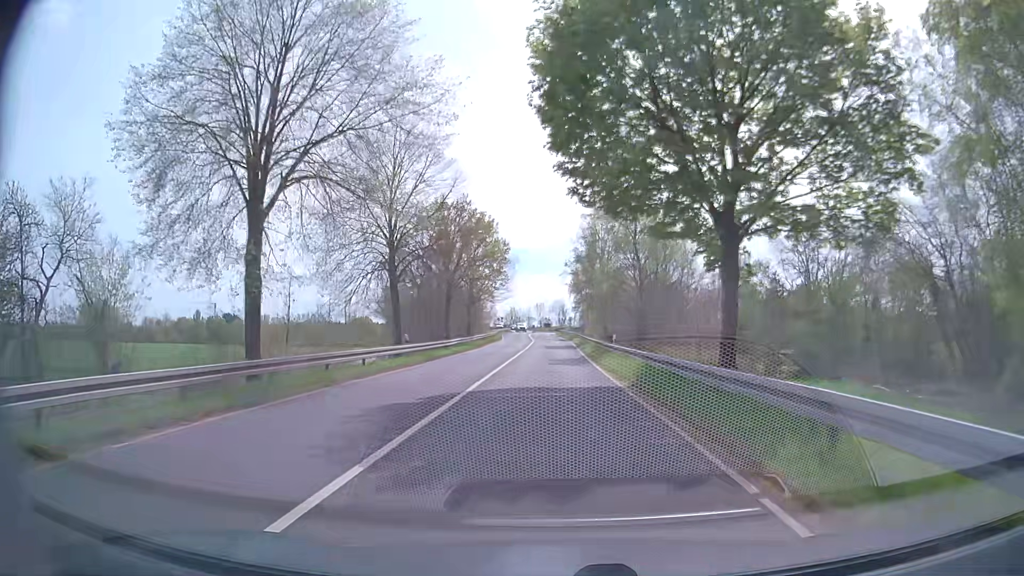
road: secondary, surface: asphalt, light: Day
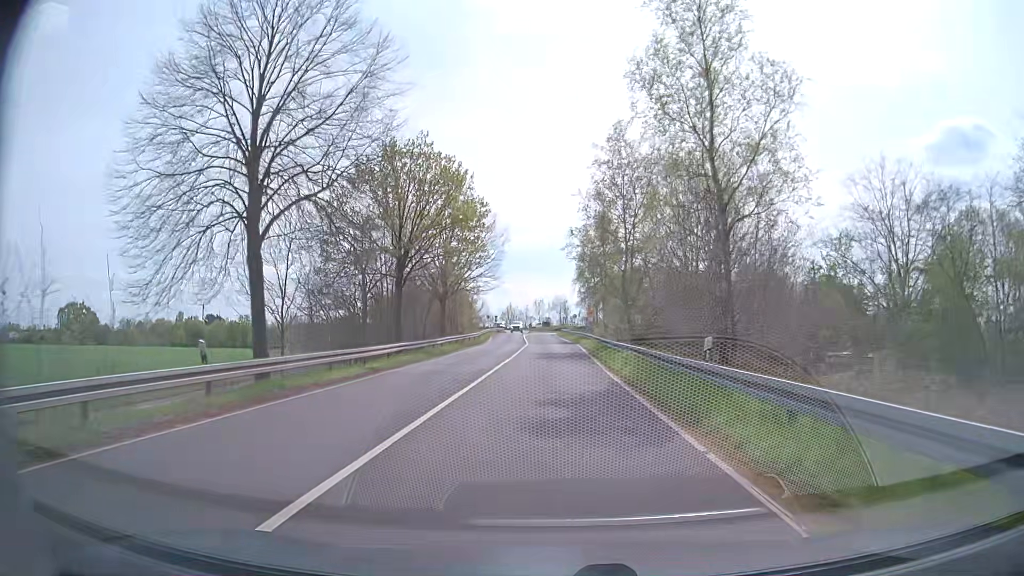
(-0.1, +18.8) m; -1°
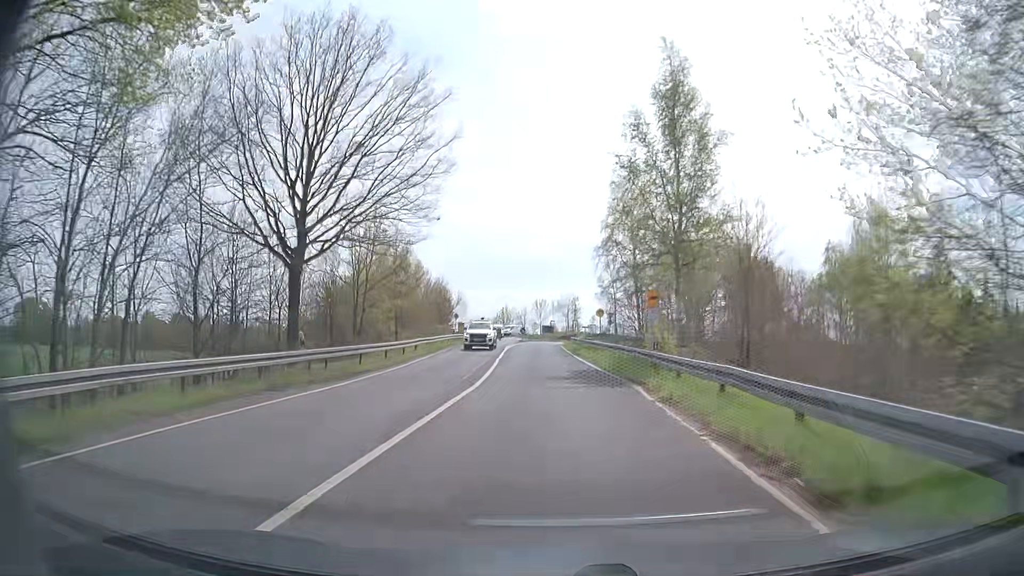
(+0.1, +35.8) m; 0°
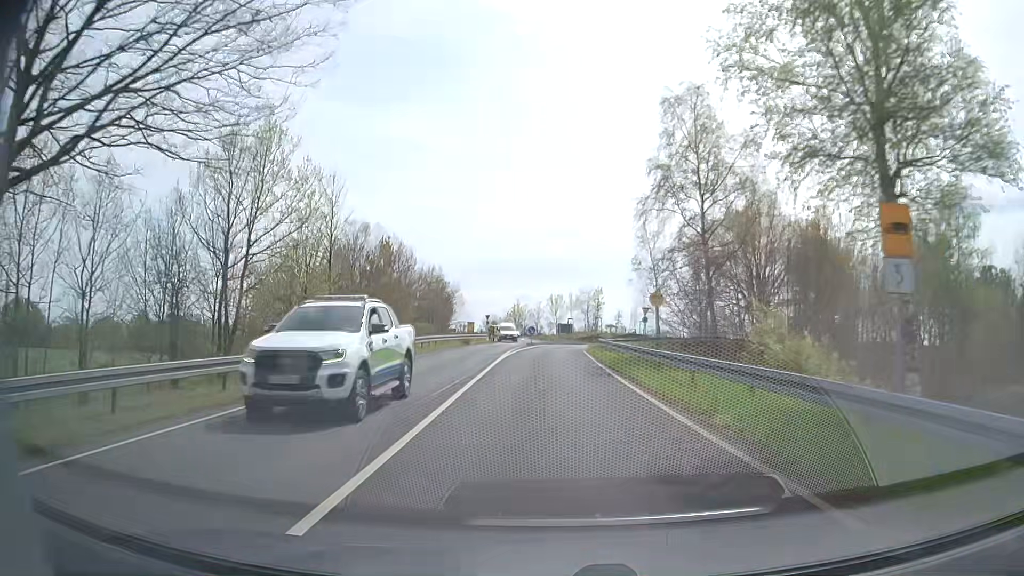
(-0.2, +16.5) m; -1°
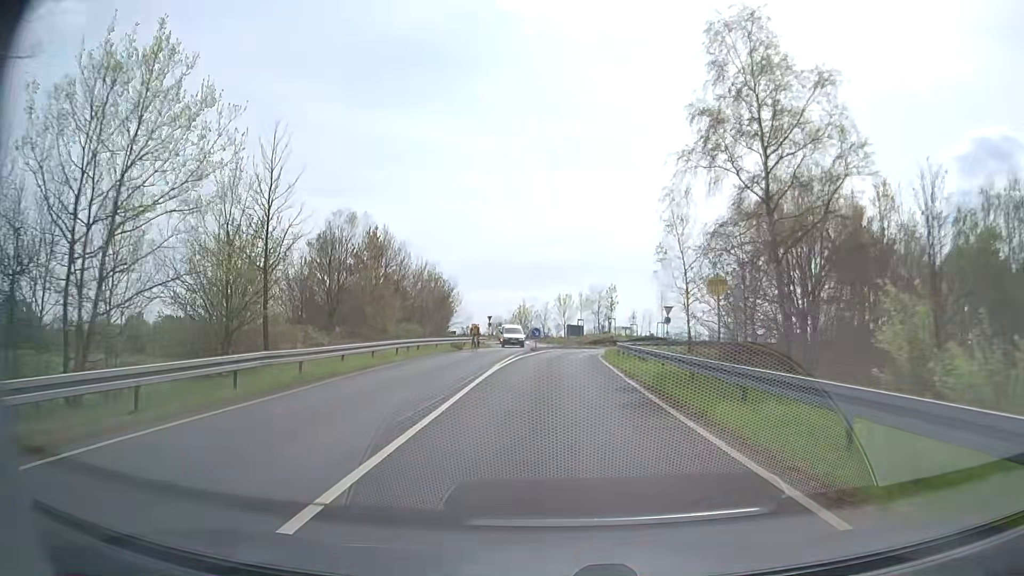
(0.0, +7.7) m; 0°
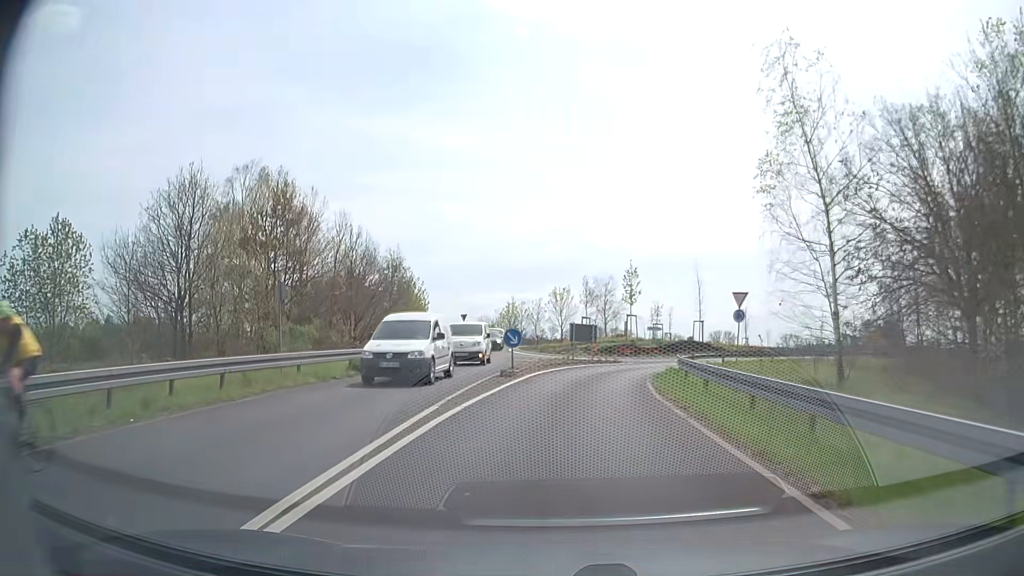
(-0.1, +20.1) m; 0°
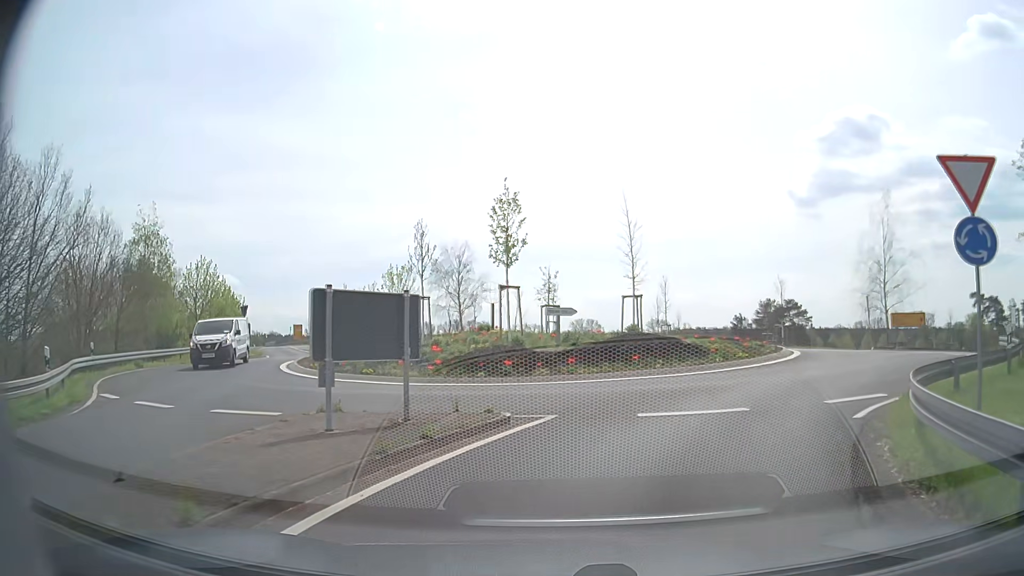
(+1.4, +22.9) m; +12°
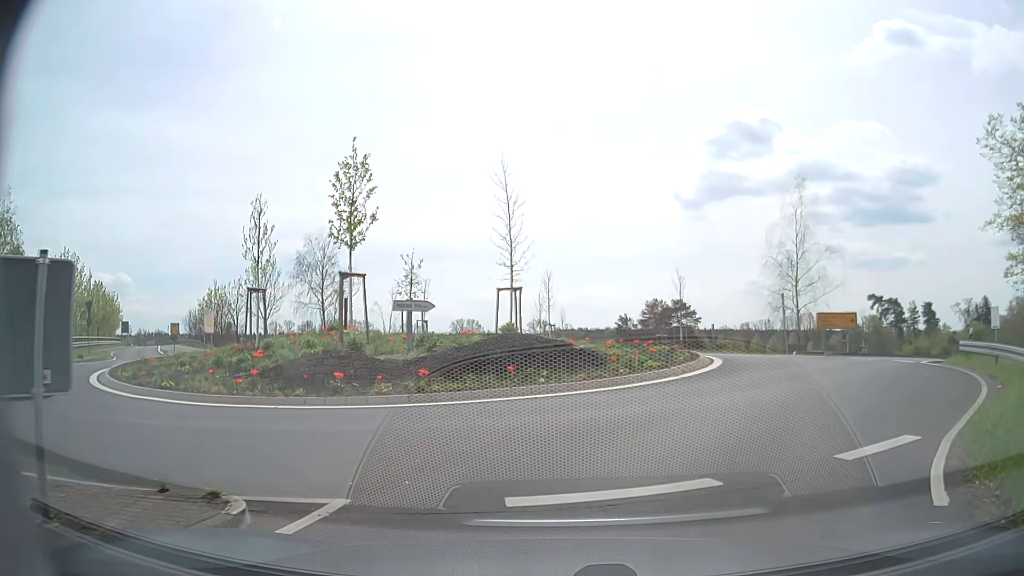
(+0.3, +4.9) m; +9°
(+2, +10) (+7, +18) (+14, +25) (+22, +31) (+30, +38) (+37, +45) (+43, +53) (+48, +62) (+52, +71) (+54, +80) m
